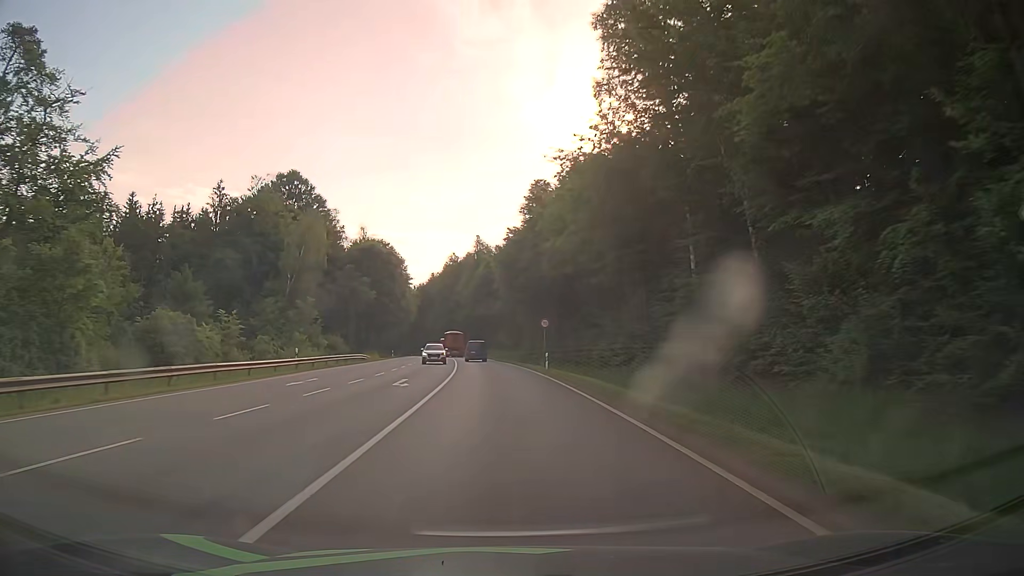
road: secondary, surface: asphalt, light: Day
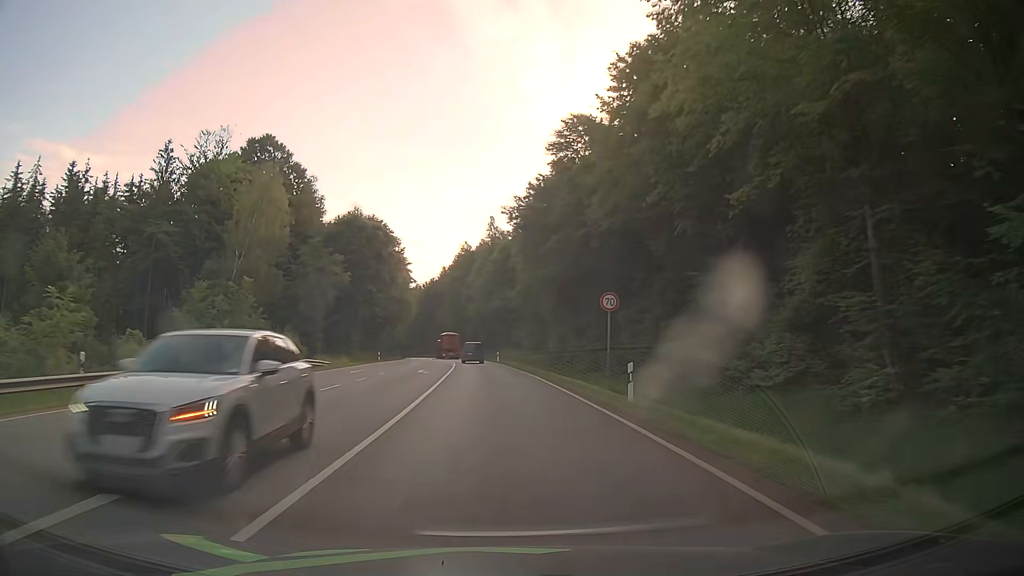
(-0.2, +21.4) m; -1°
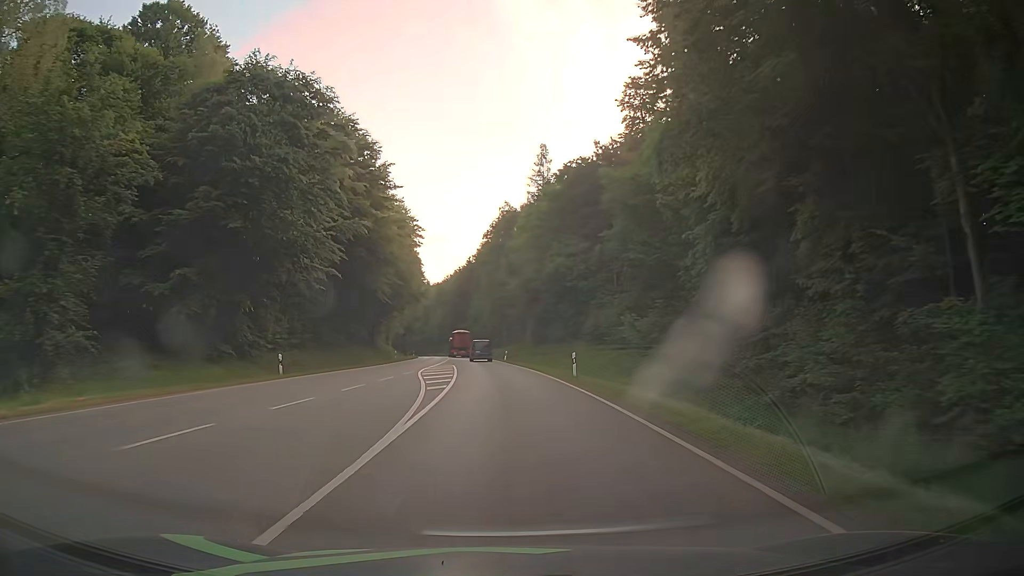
(-1.8, +43.0) m; -4°
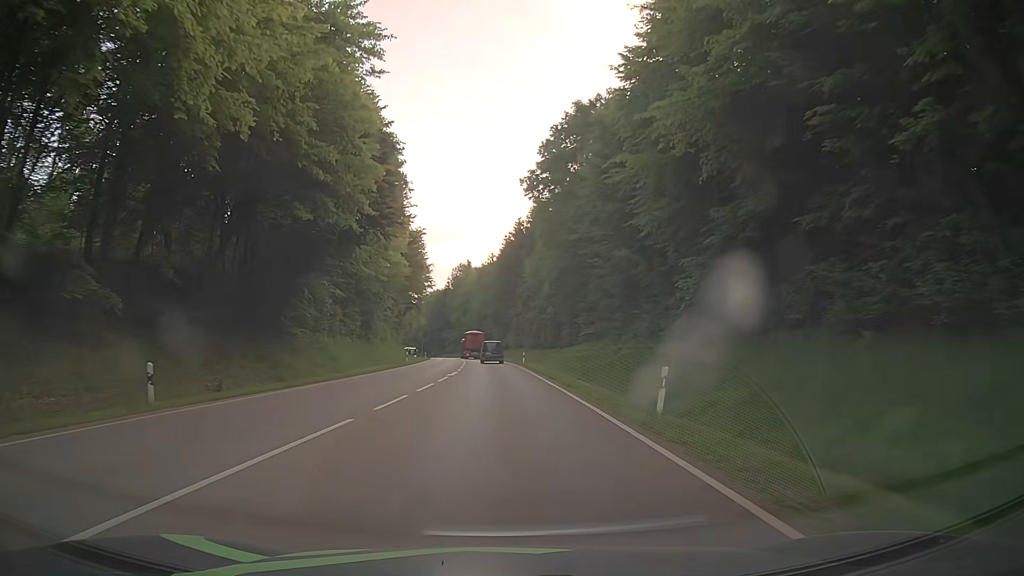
(-1.8, +54.1) m; -4°
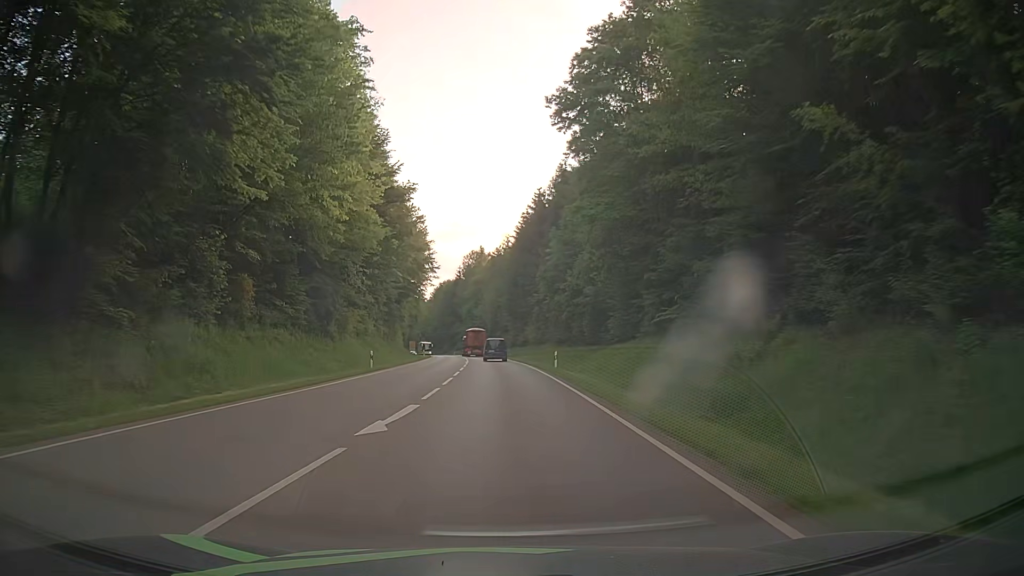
(-0.4, +21.7) m; -1°
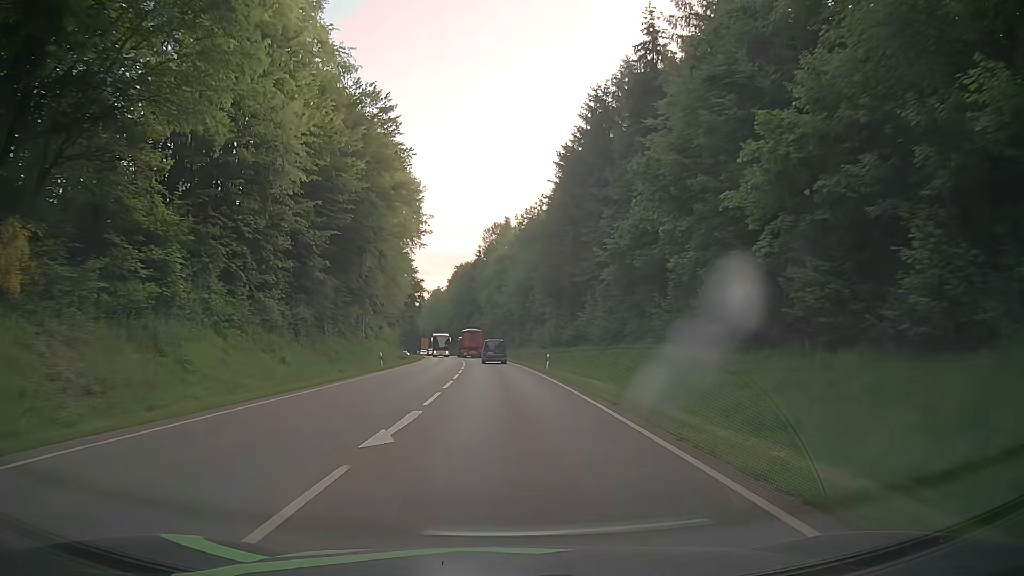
(-1.0, +43.3) m; -3°
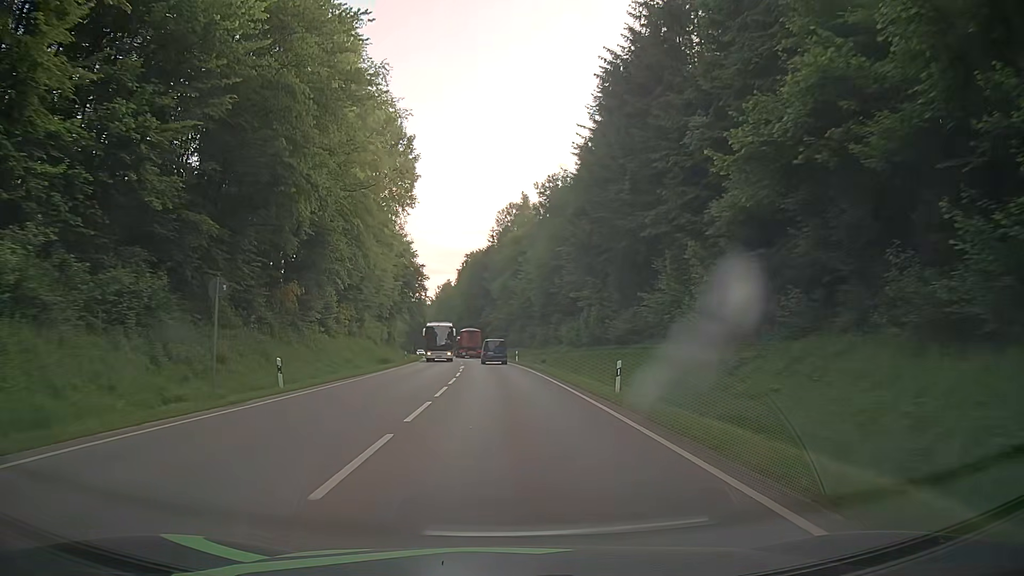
(-0.2, +21.6) m; -1°
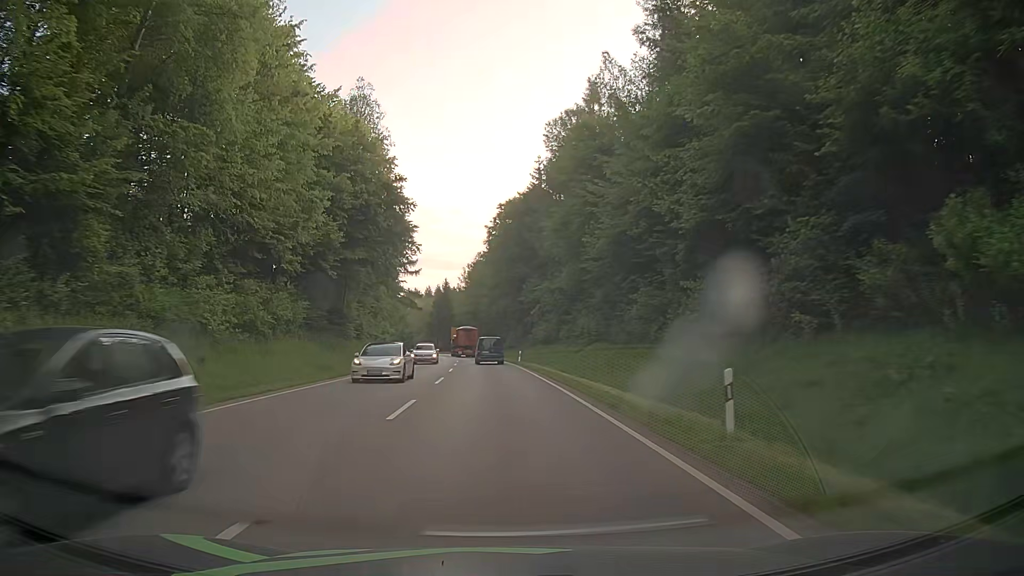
(-1.0, +54.0) m; -3°
(0, +10) (0, +20) (0, +30) (-1, +40) (-1, +50) (-2, +60) (-3, +70) (-4, +80) (-5, +90) (-6, +100) m
